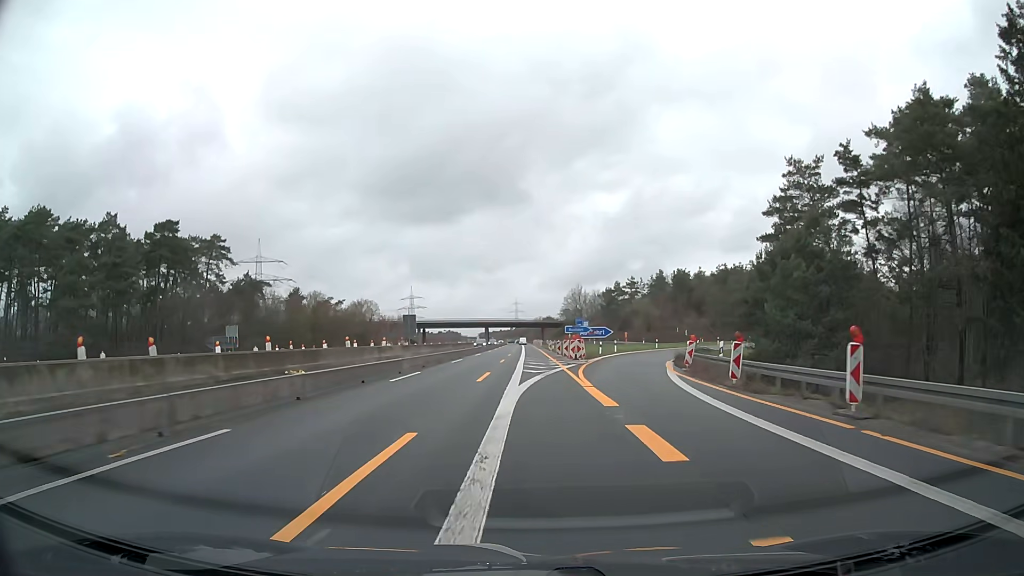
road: motorway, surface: asphalt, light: Day
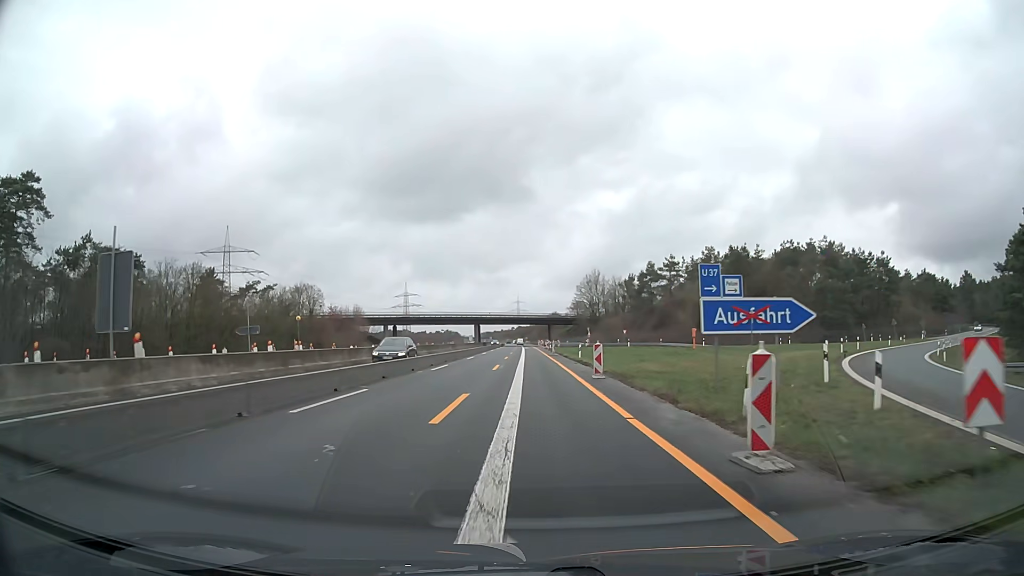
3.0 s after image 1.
(-0.1, +45.7) m; 0°
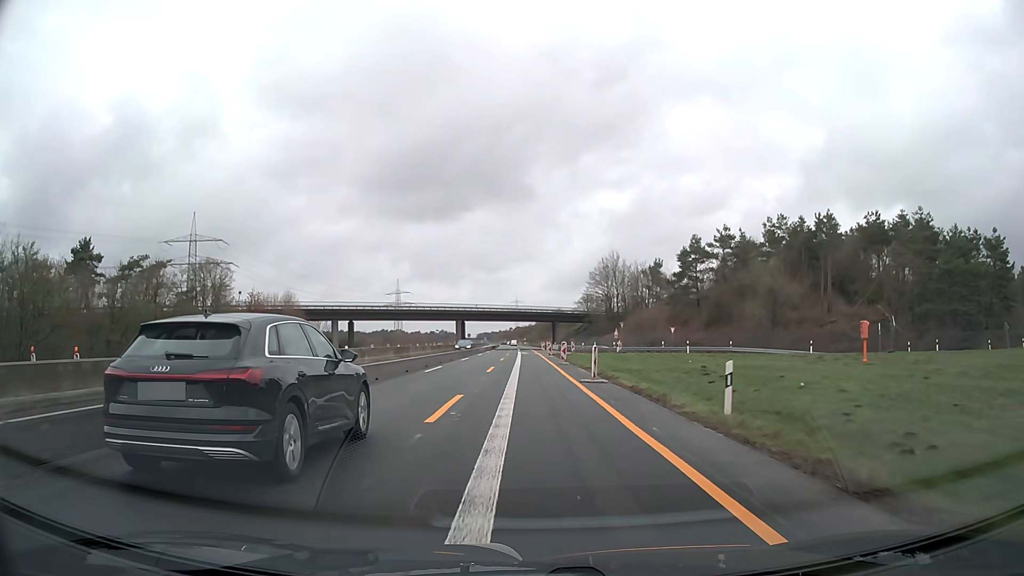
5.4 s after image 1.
(0.0, +36.5) m; 0°
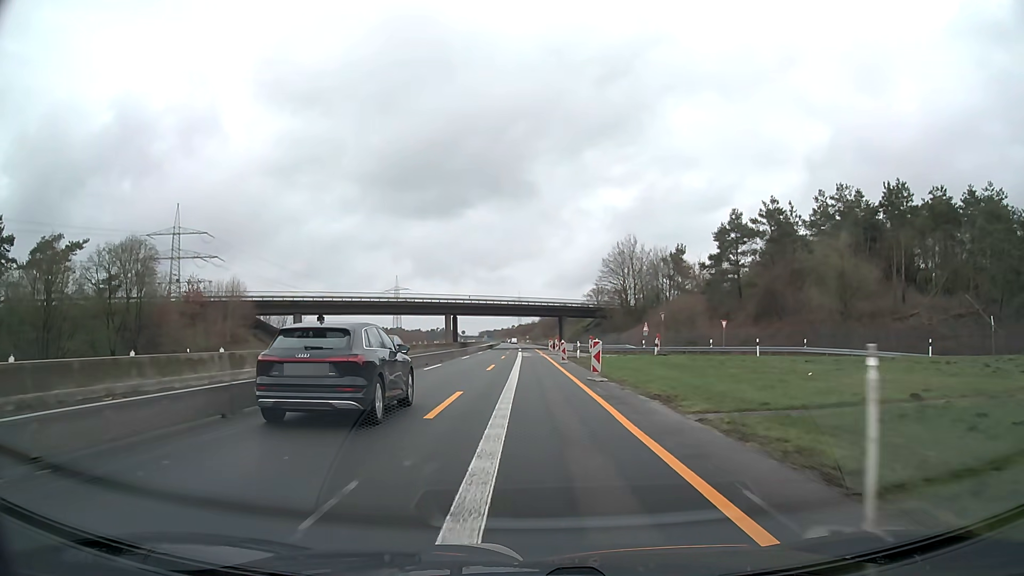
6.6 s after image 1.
(0.0, +18.2) m; 0°
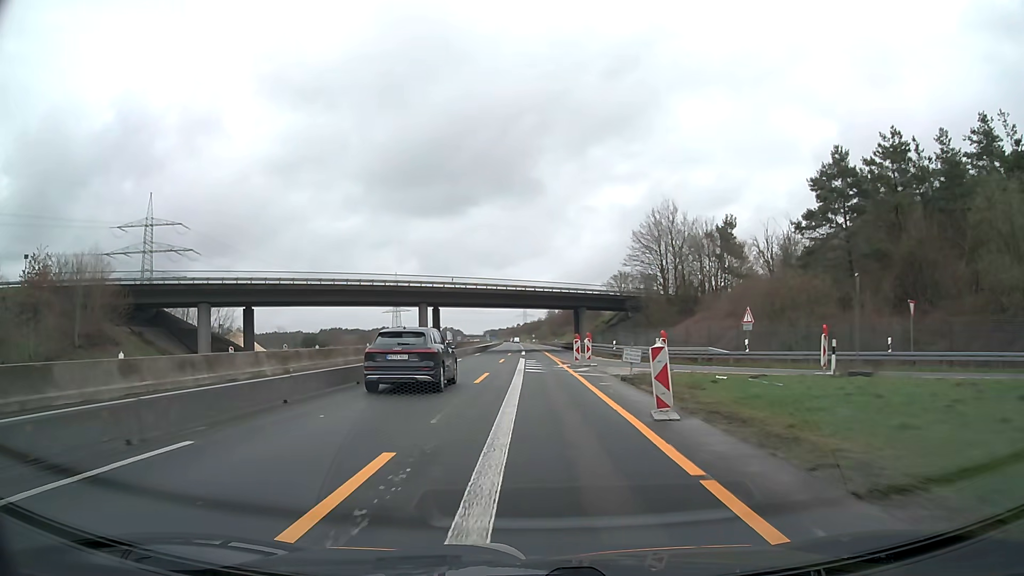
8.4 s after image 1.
(-0.1, +27.4) m; 0°
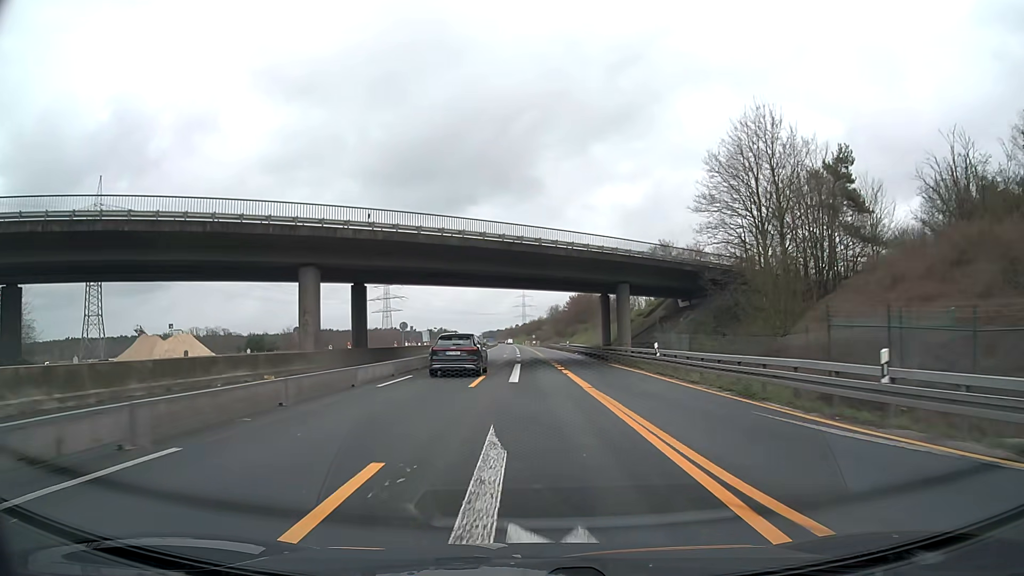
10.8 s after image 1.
(0.0, +36.5) m; 0°
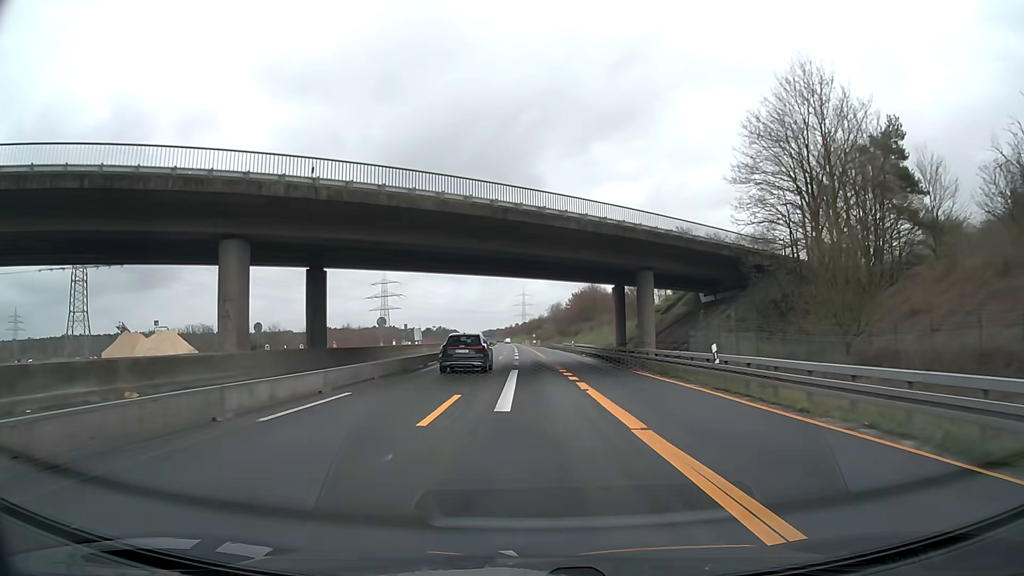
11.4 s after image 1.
(0.0, +9.1) m; 0°
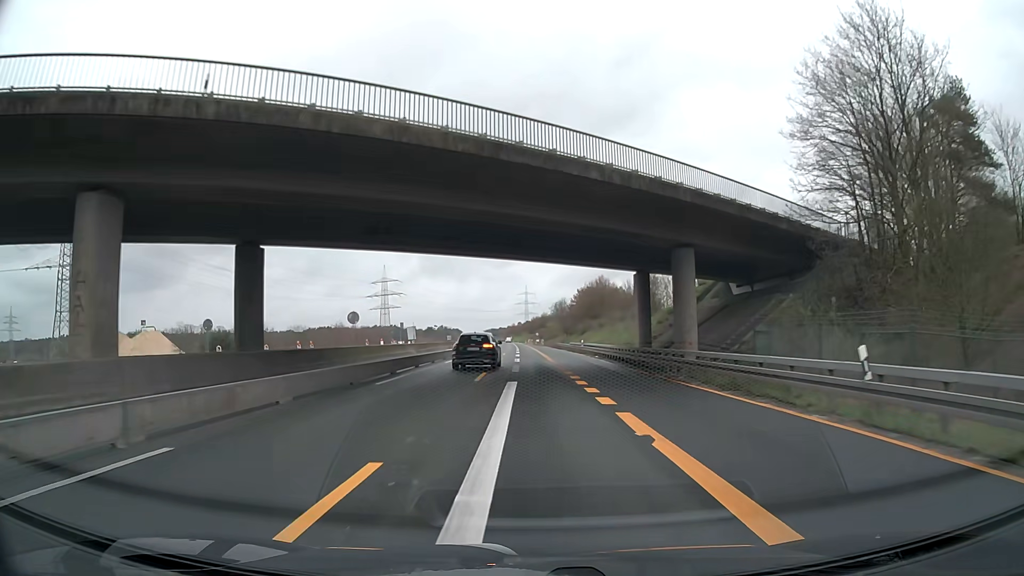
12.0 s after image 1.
(0.0, +9.1) m; 0°
(0, +10) (0, +20) (0, +30) (0, +40) (0, +50) (0, +60) (-1, +70) (-1, +80) (-1, +90) (-1, +100) m
